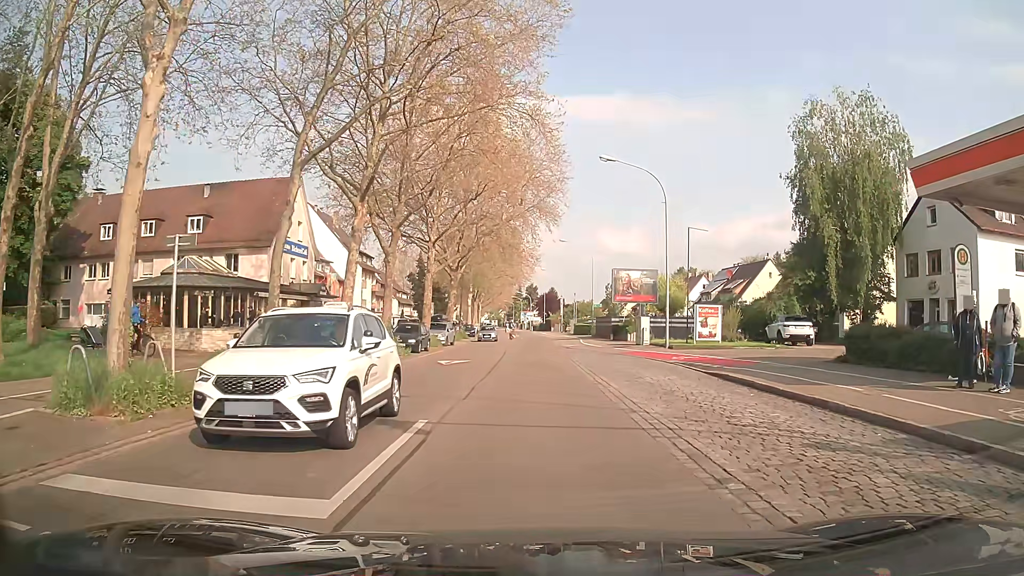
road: secondary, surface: asphalt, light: Day
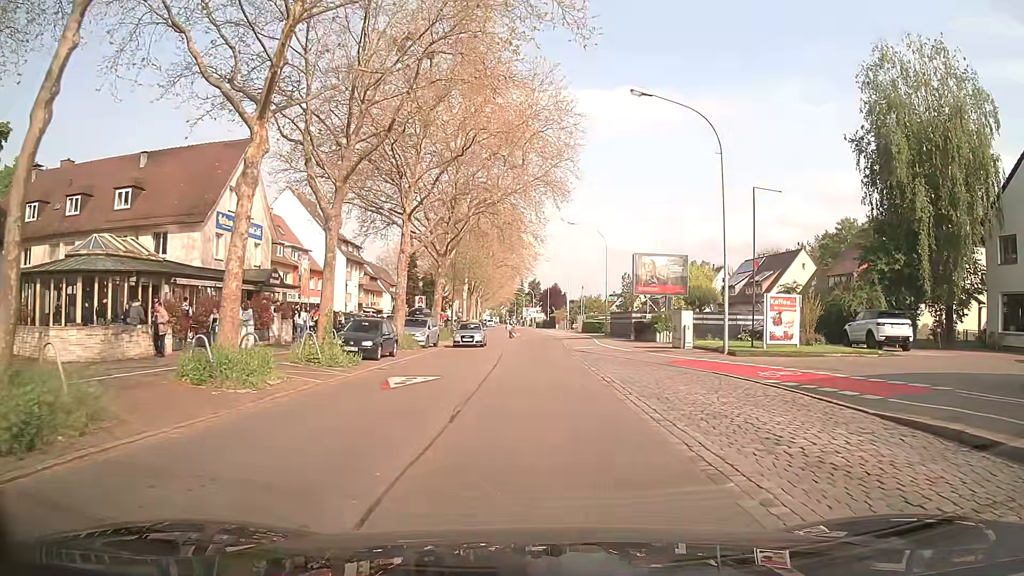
(+0.2, +10.1) m; +1°
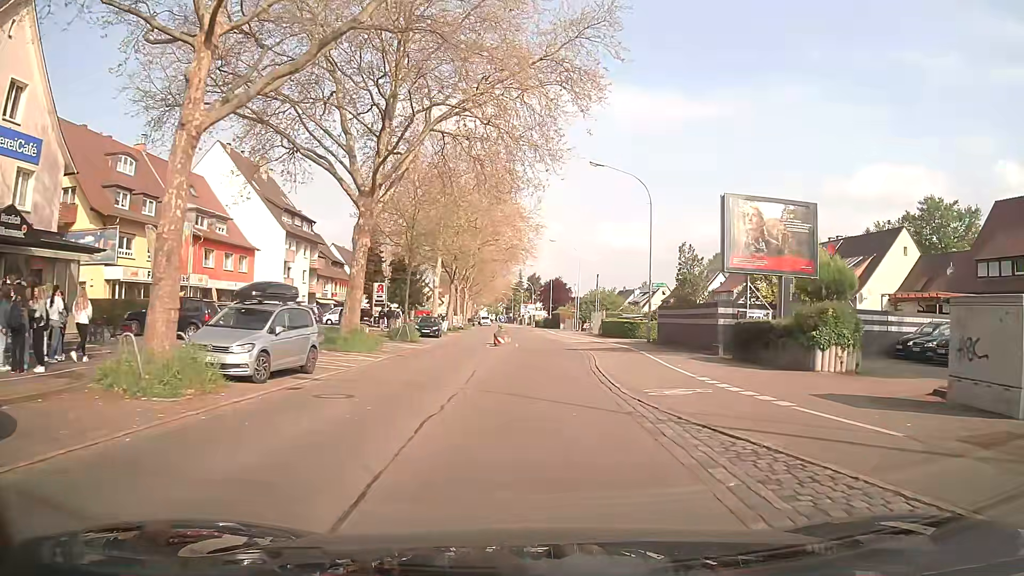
(+0.5, +22.1) m; +2°
